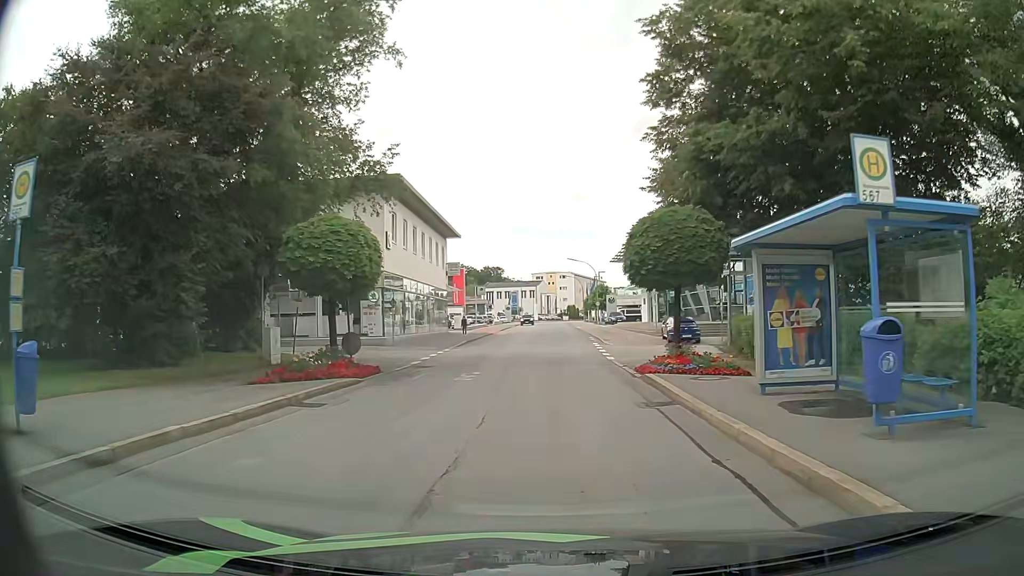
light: Day
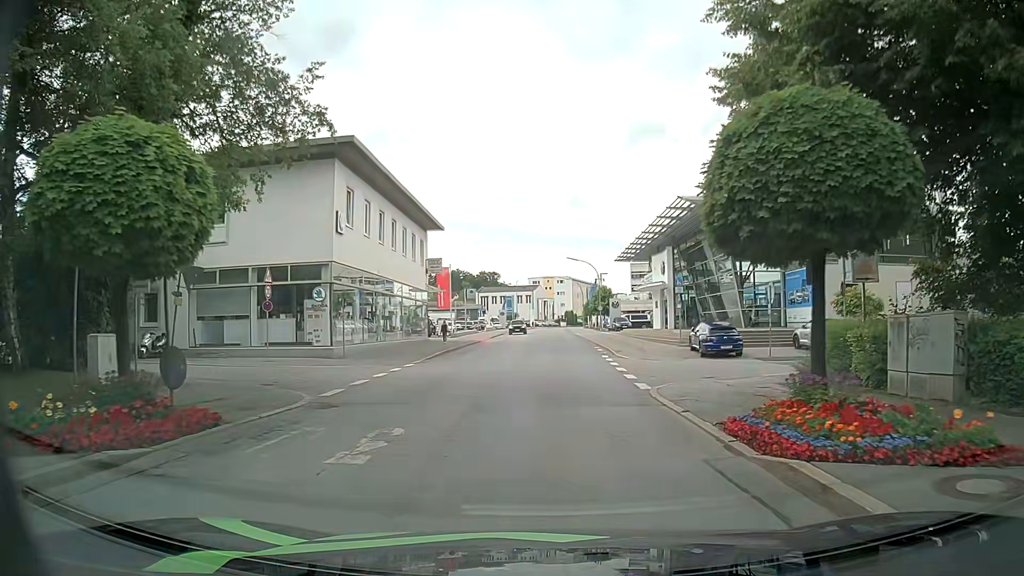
(0.0, +8.9) m; +1°
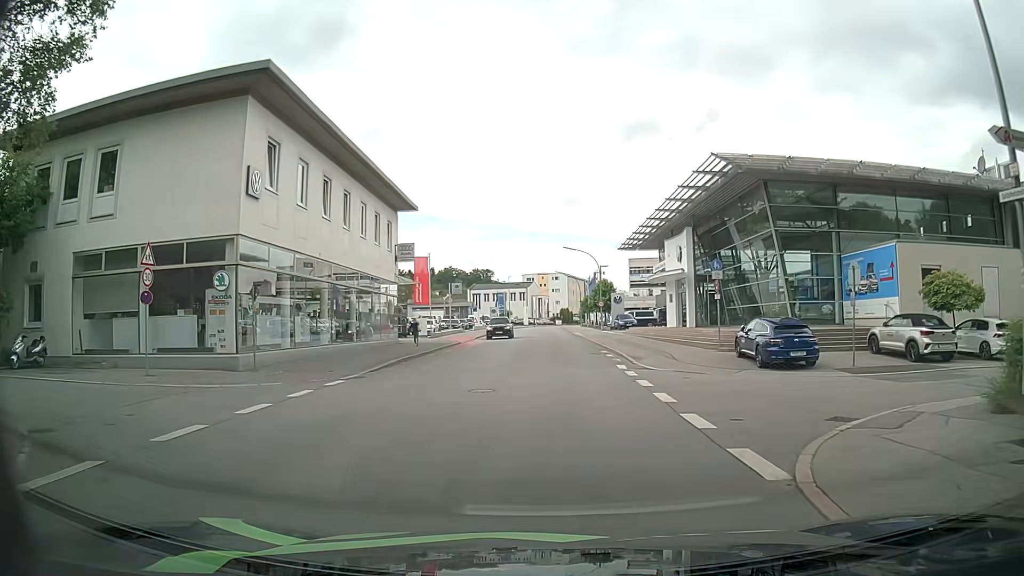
(-0.1, +8.9) m; -1°
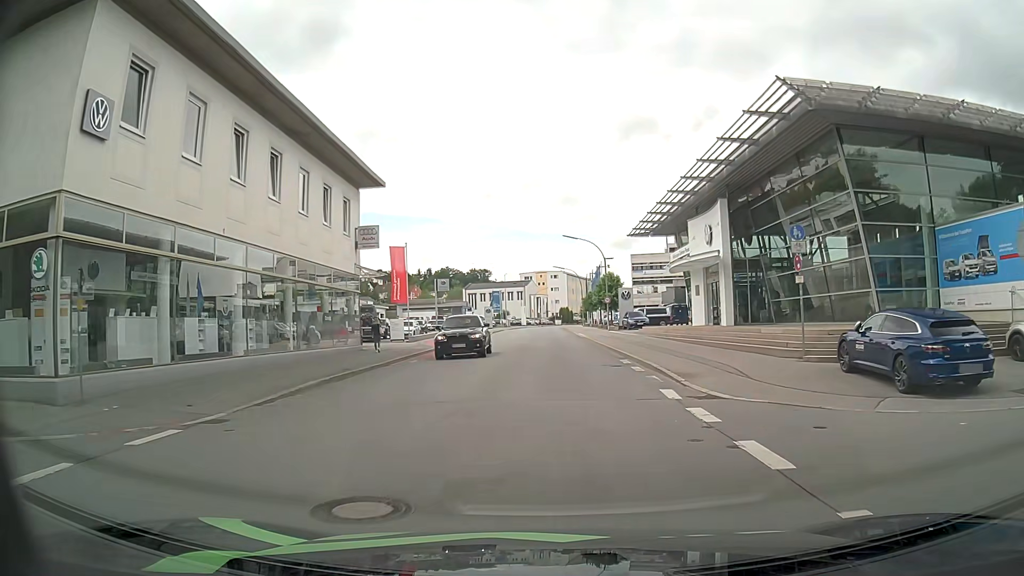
(+0.1, +8.9) m; 0°
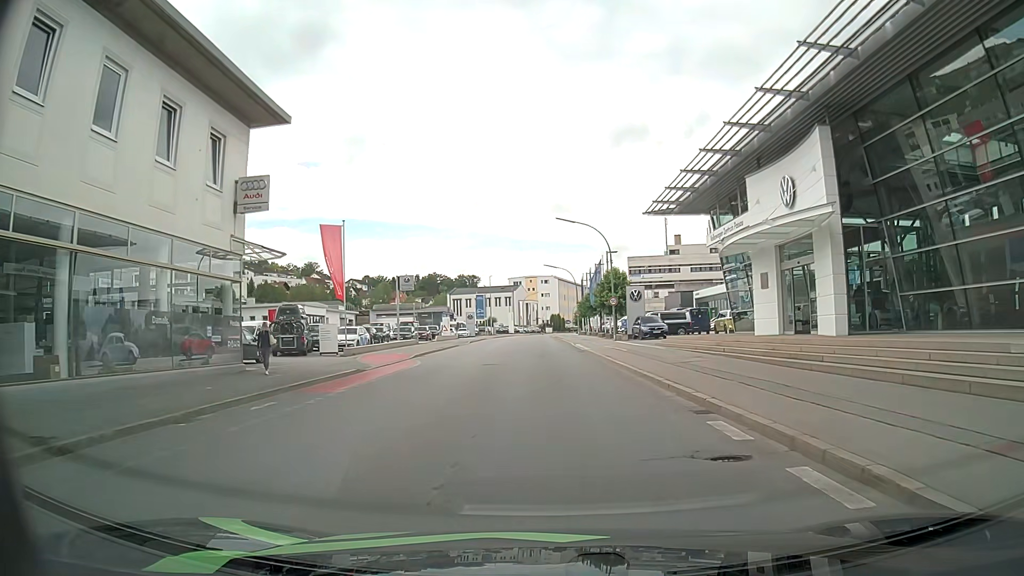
(0.0, +13.6) m; +2°
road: tertiary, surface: asphalt
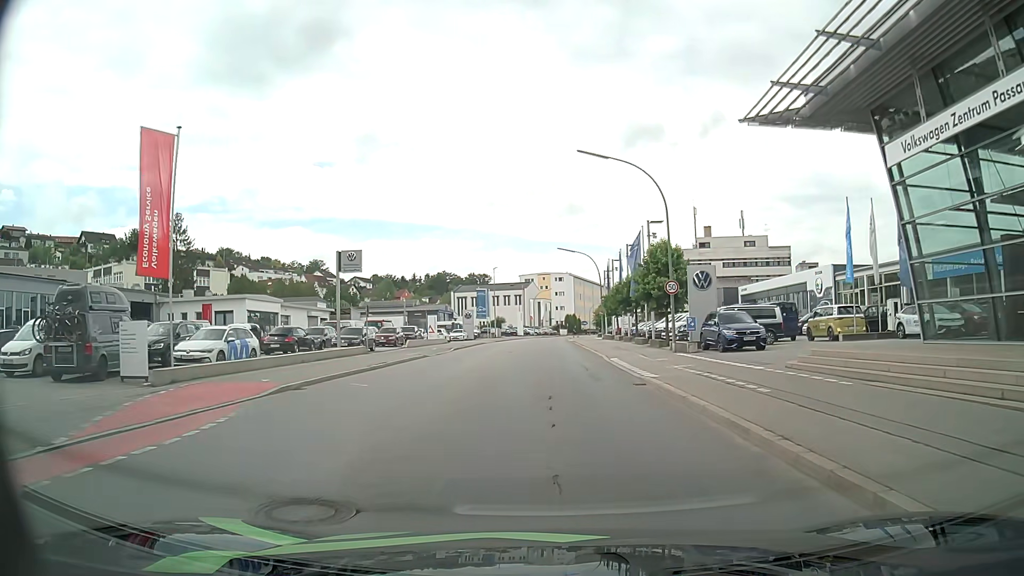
(-0.4, +18.8) m; -2°
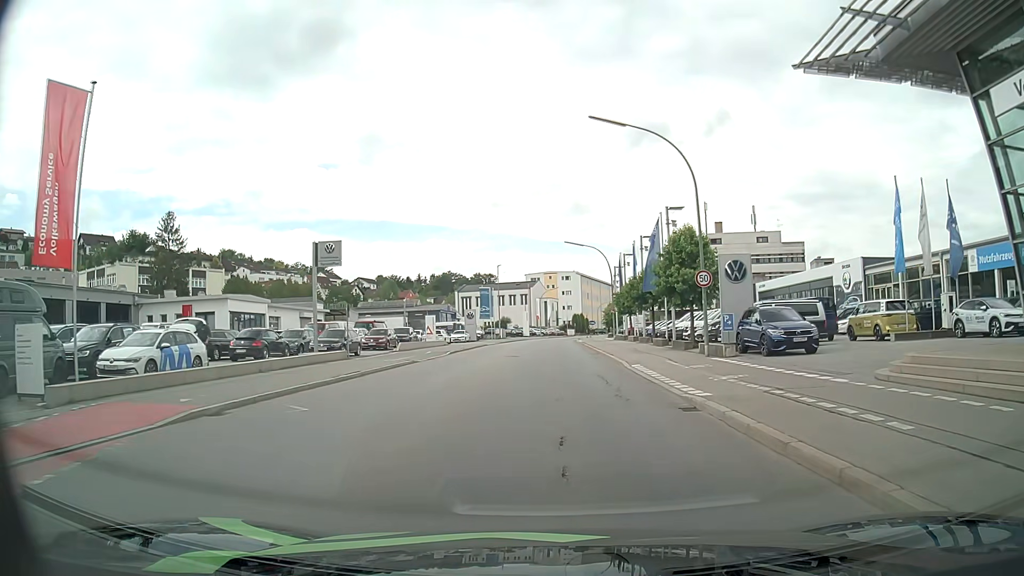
(0.0, +4.8) m; -1°
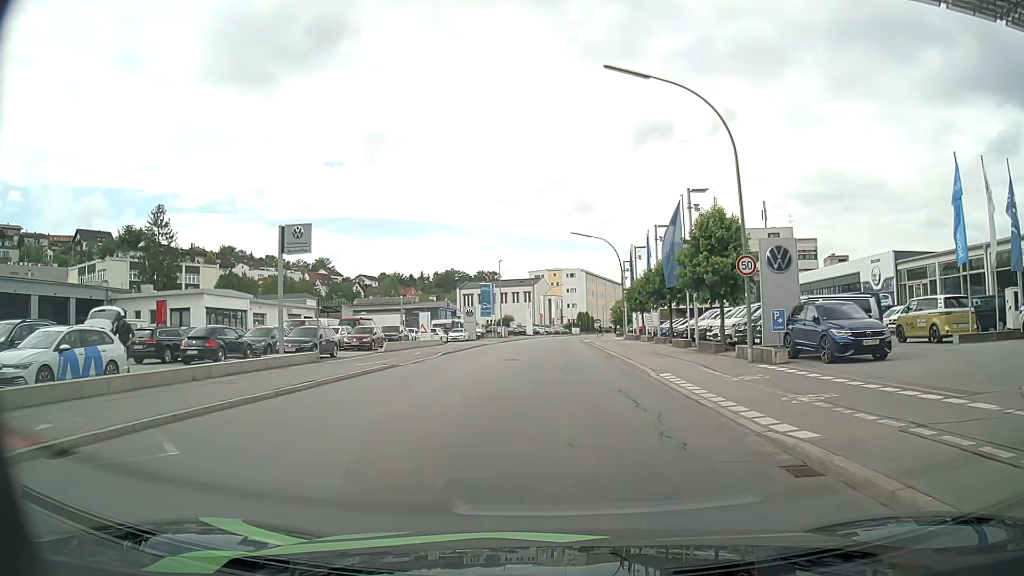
(0.0, +4.8) m; +1°
(0, +10) (0, +20) (0, +30) (0, +40) (0, +50) (0, +60) (+1, +70) (+2, +80) (+3, +90) (+4, +100) m
